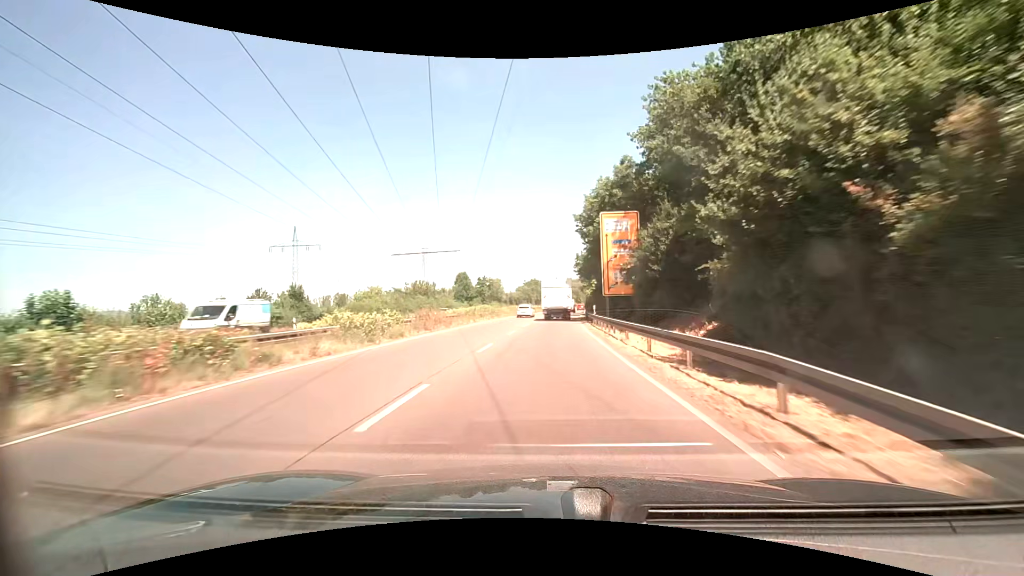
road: trunk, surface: asphalt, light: Day
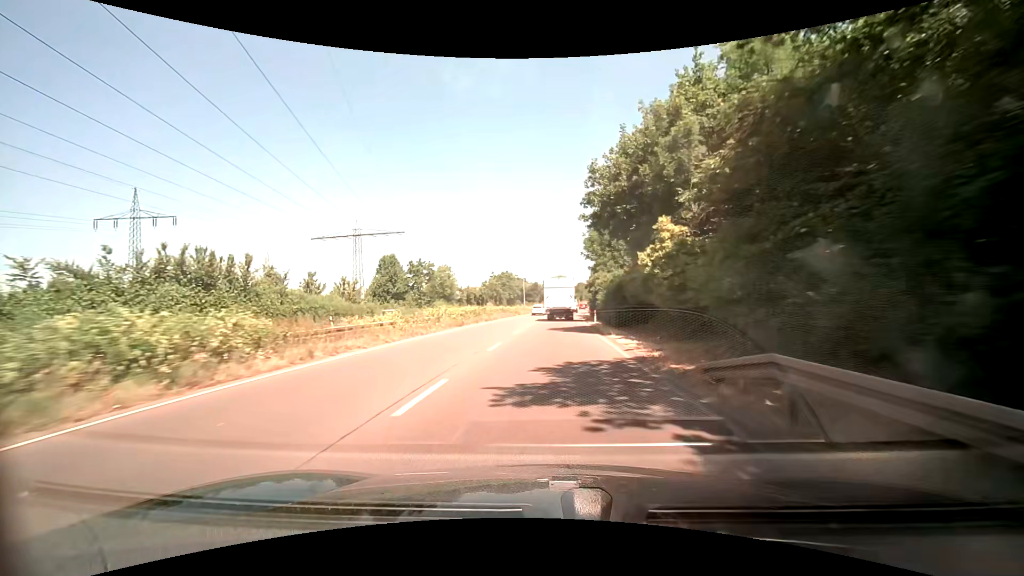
(+1.0, +44.3) m; +2°
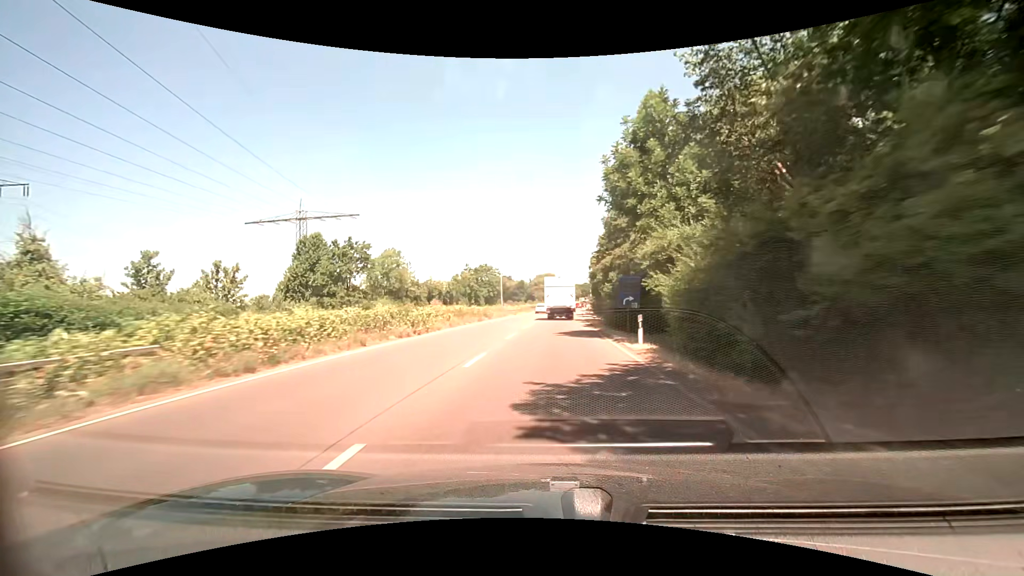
(+0.4, +22.3) m; +2°
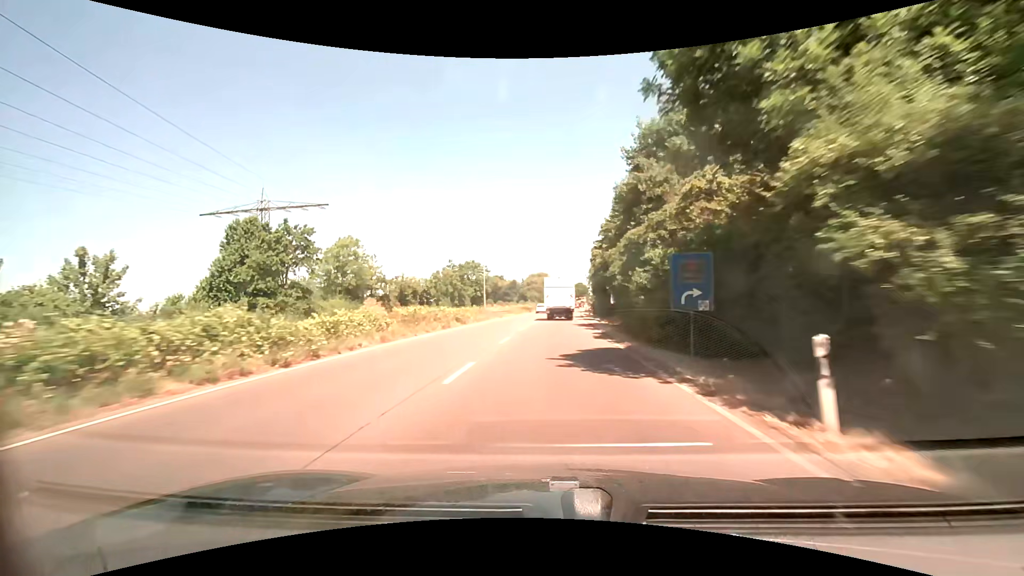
(0.0, +11.2) m; +1°
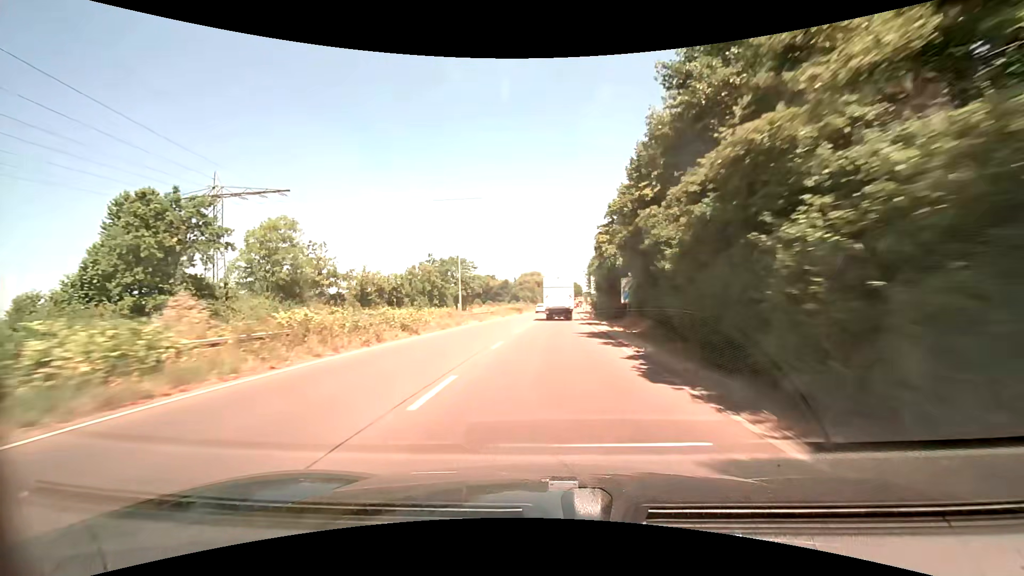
(+0.1, +11.2) m; +1°
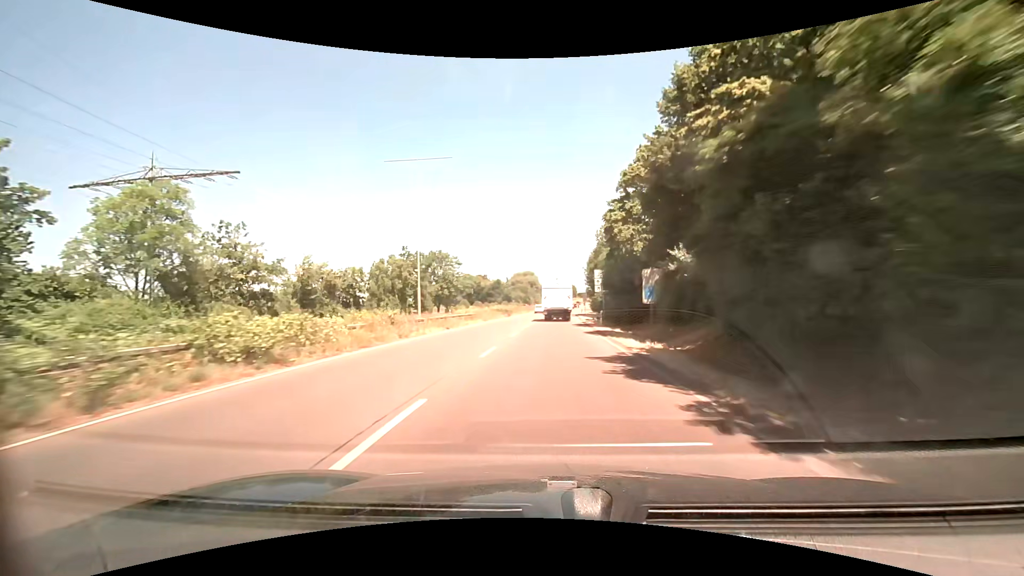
(+0.1, +11.2) m; +1°
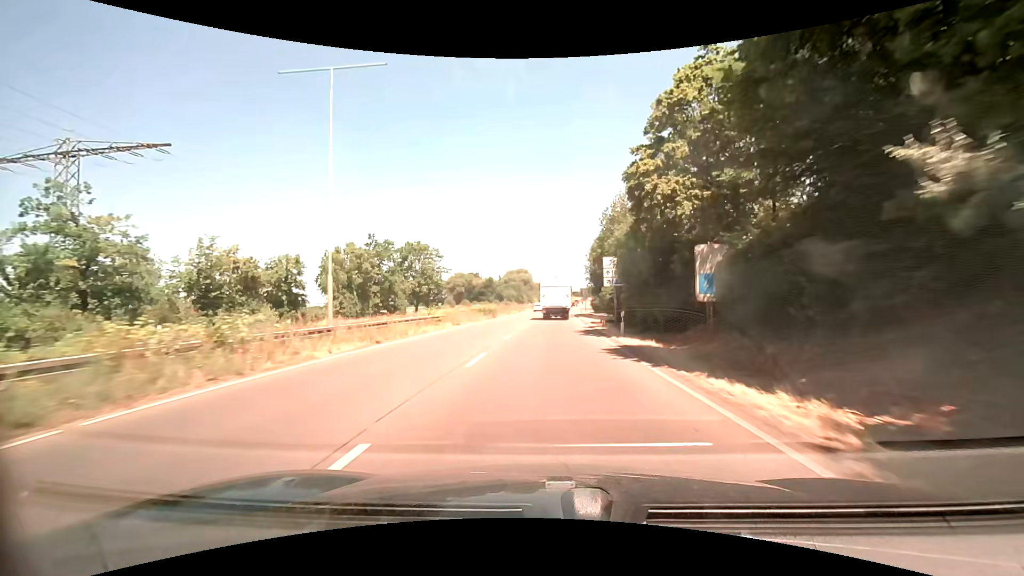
(0.0, +11.2) m; 0°
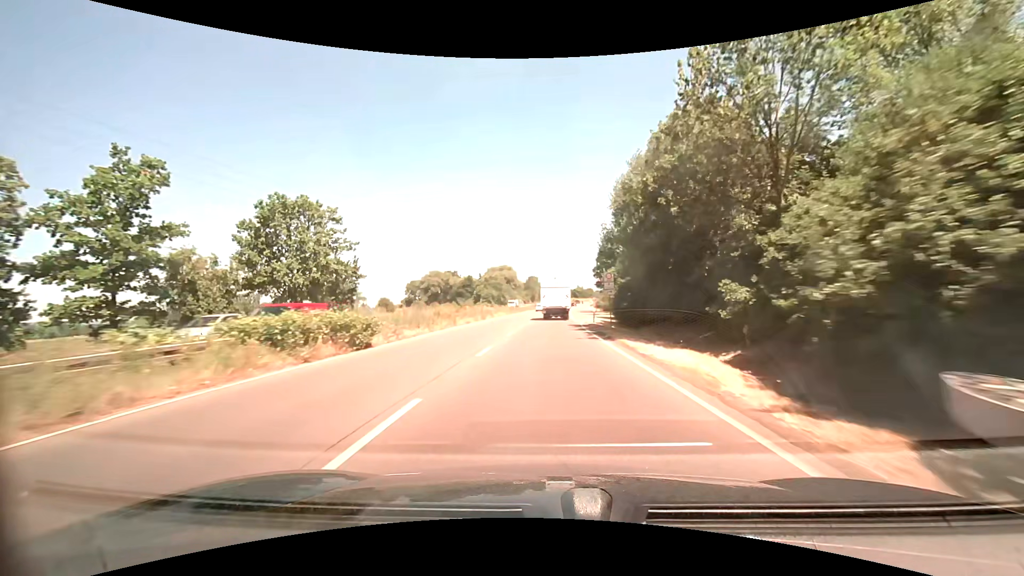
(+0.5, +33.9) m; +1°
(0, +10) (0, +20) (0, +30) (+1, +40) (+1, +50) (+1, +60) (+1, +70) (+2, +80) (+2, +90) (+3, +100) m
